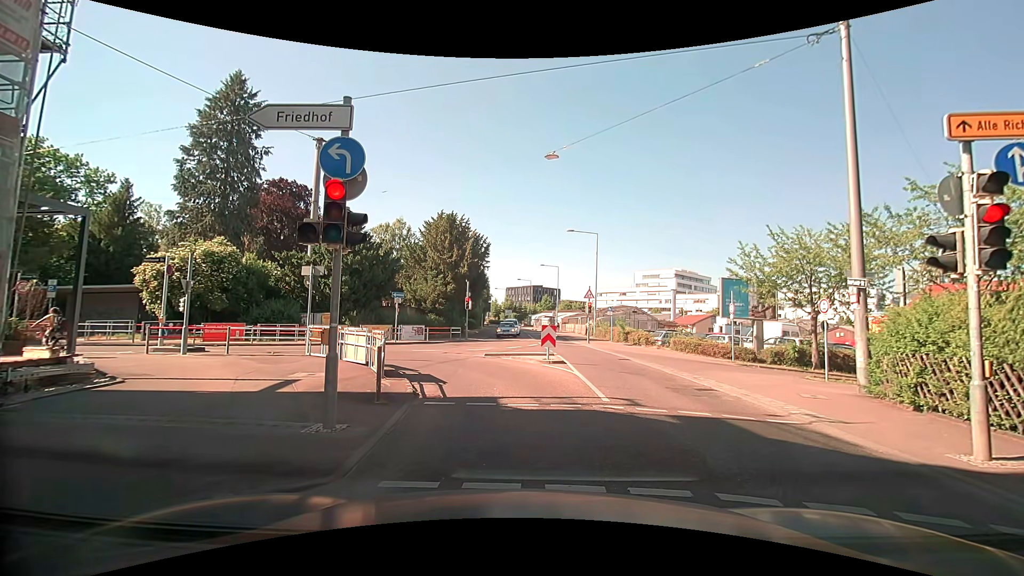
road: tertiary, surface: asphalt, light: Day
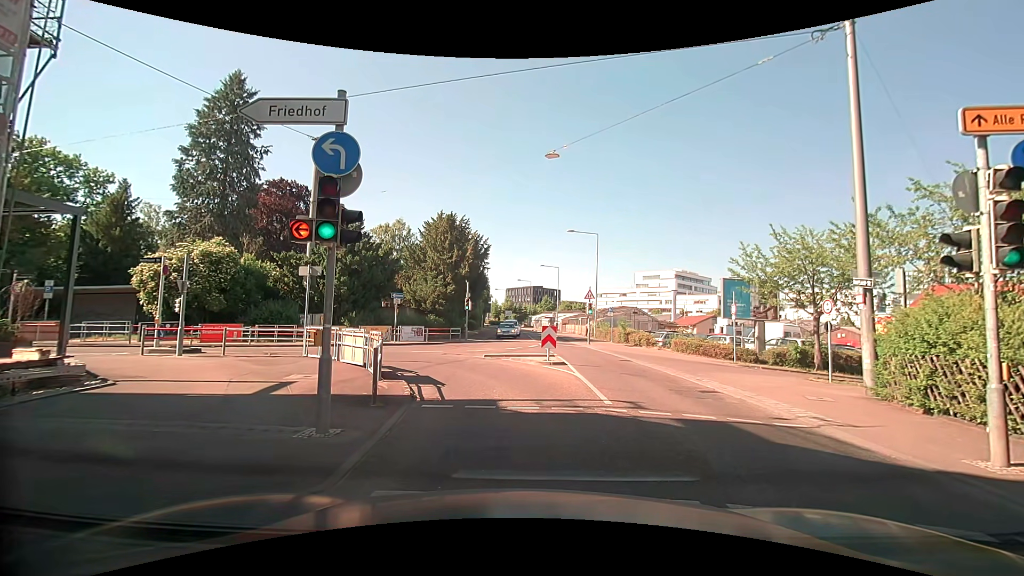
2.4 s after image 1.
(0.0, +0.2) m; 0°
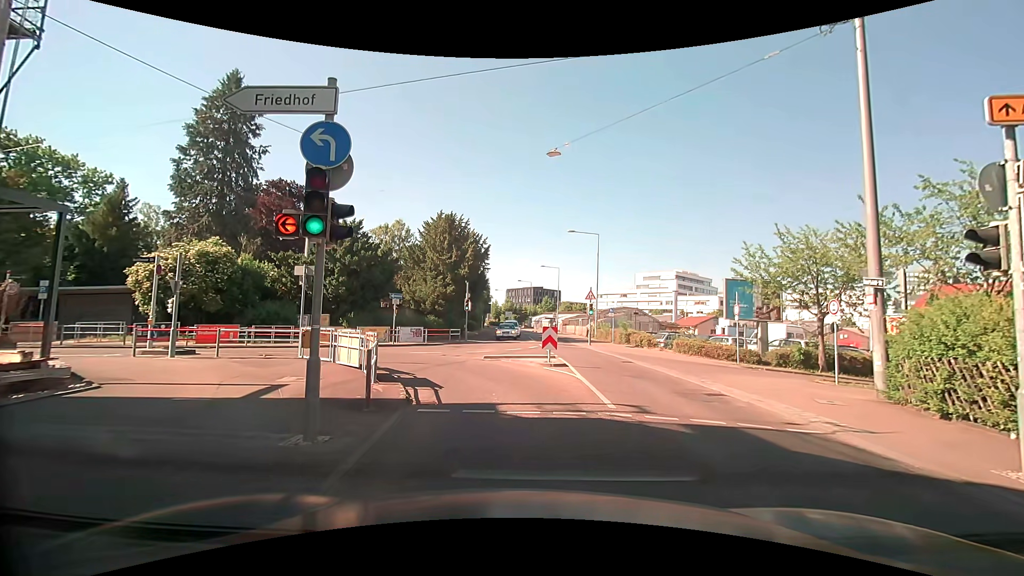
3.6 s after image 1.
(0.0, +0.4) m; 0°
(0, +10) (-2, +19) (-11, +24) (-20, +23) (-30, +22) (-40, +21) (-50, +21) (-60, +20) (-70, +20) (-80, +19) m
